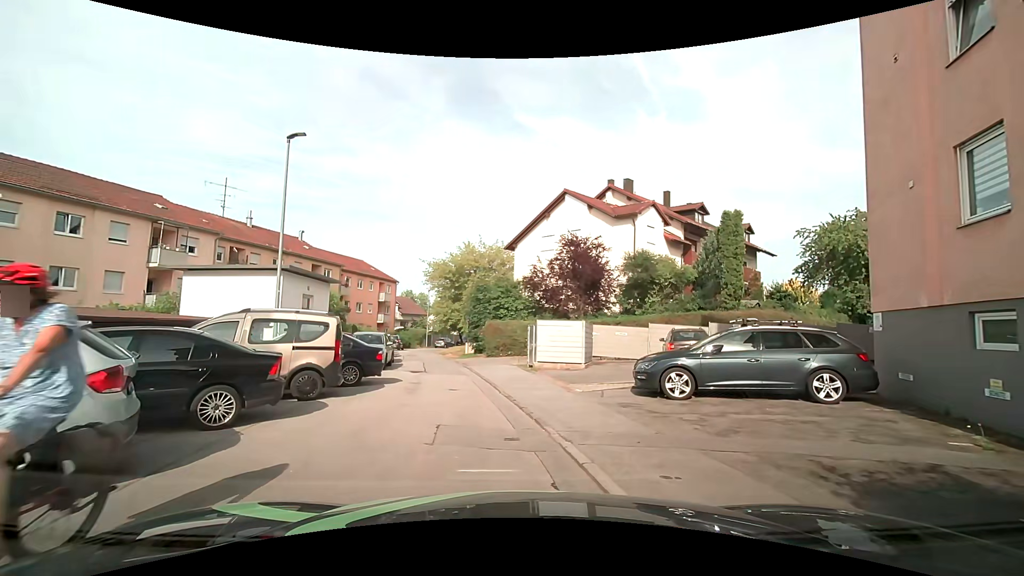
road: residential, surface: asphalt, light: Day
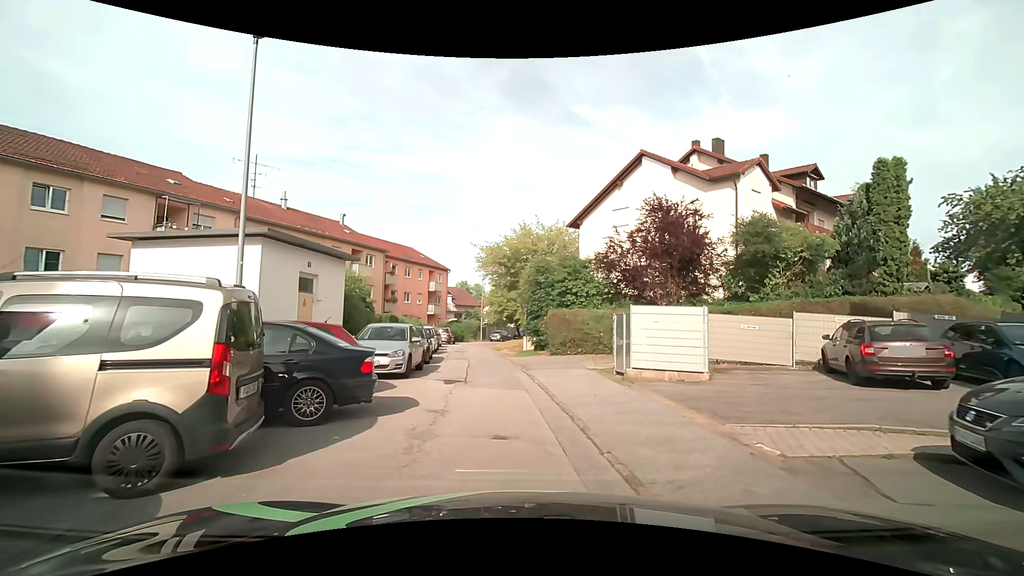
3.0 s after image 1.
(-0.8, +6.6) m; -8°
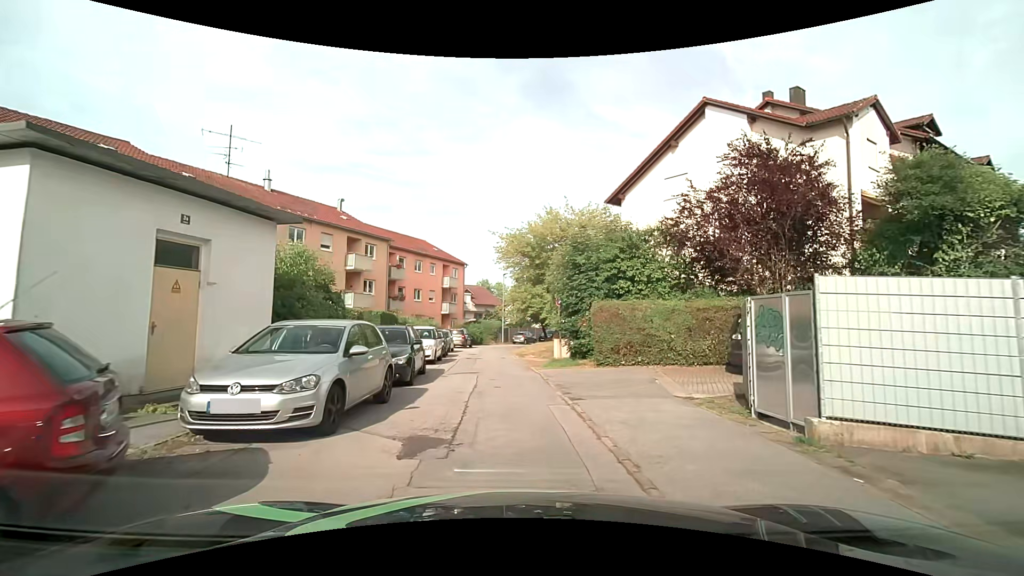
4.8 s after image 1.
(-0.4, +7.3) m; -6°
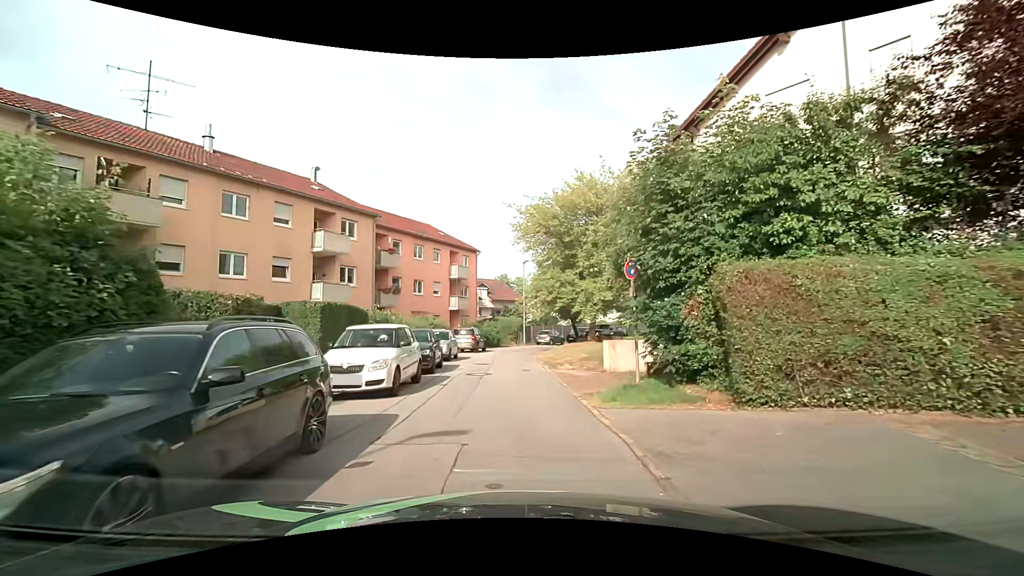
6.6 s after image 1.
(0.0, +9.4) m; -1°
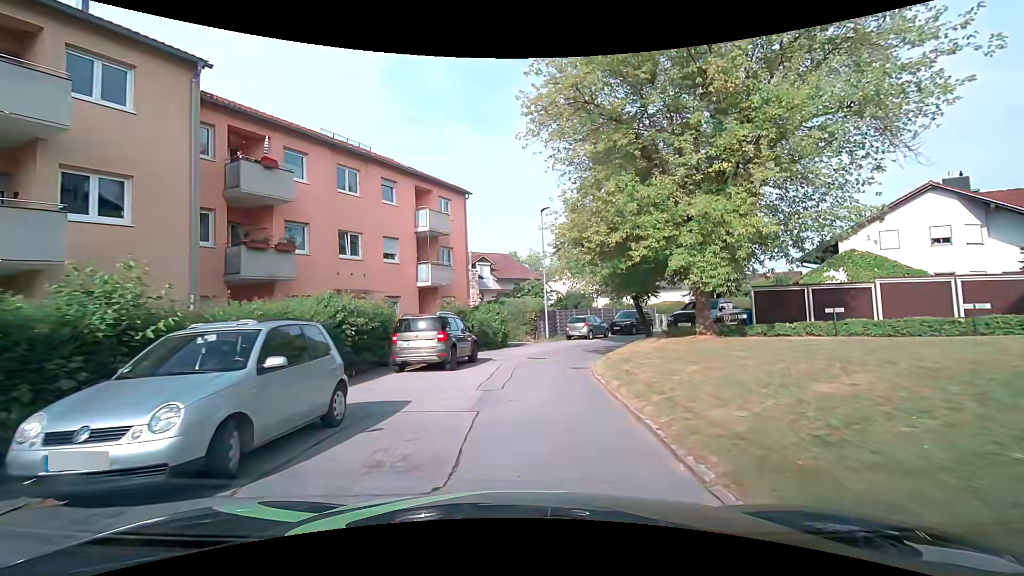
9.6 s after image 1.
(-0.5, +18.4) m; -1°
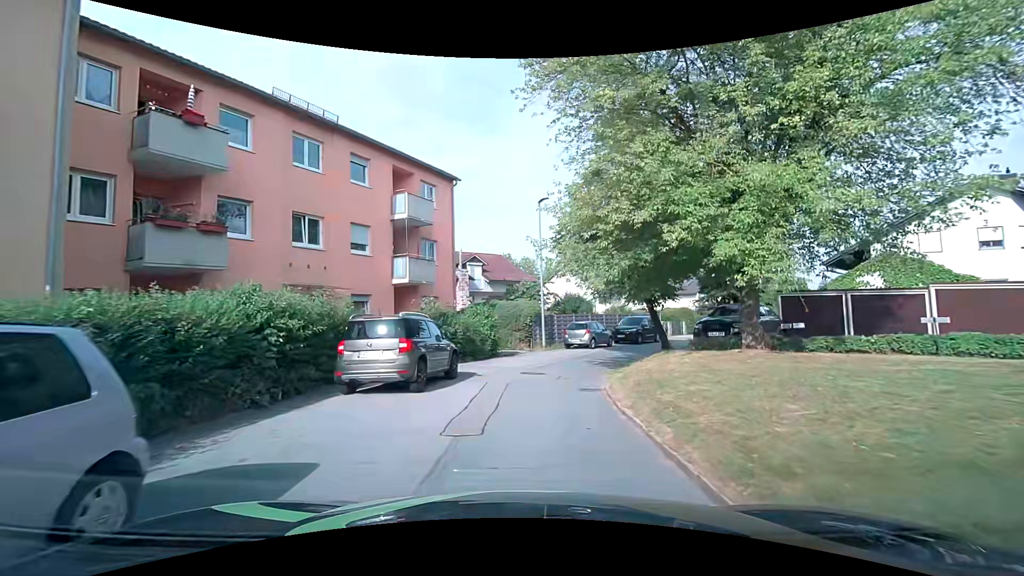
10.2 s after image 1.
(-0.1, +3.7) m; +1°
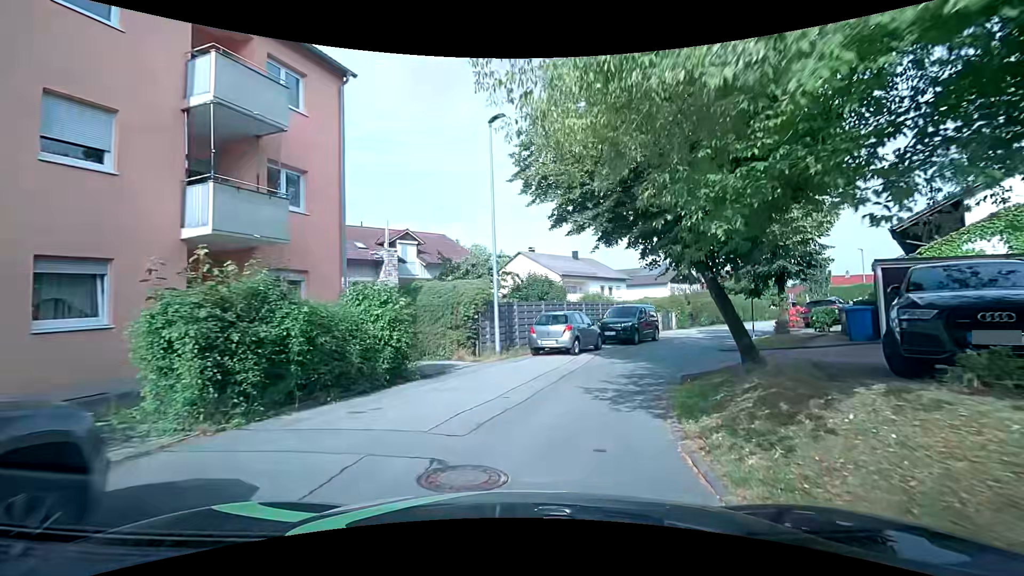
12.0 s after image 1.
(+0.1, +10.4) m; +4°
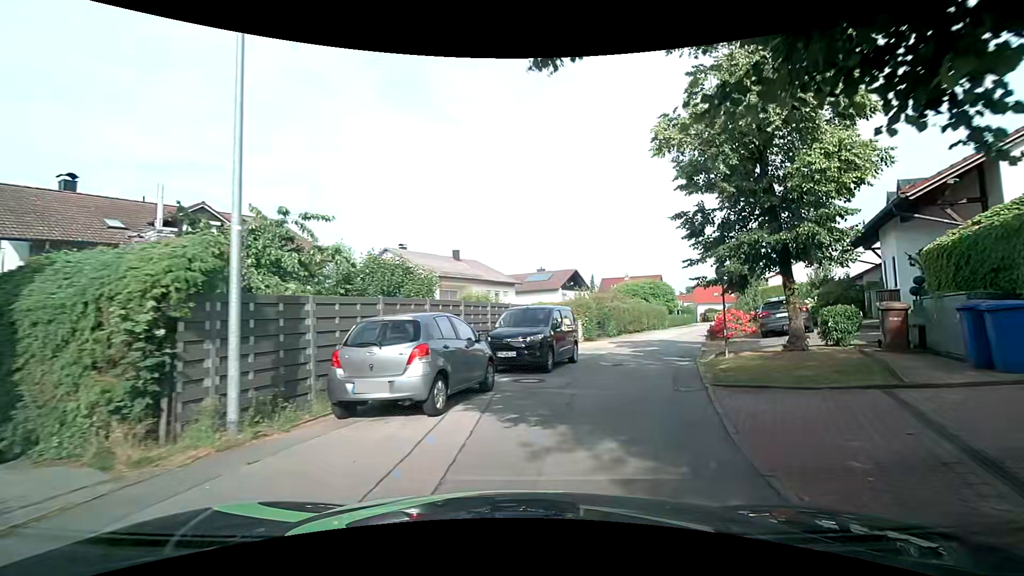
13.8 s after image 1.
(+0.9, +9.6) m; +12°
